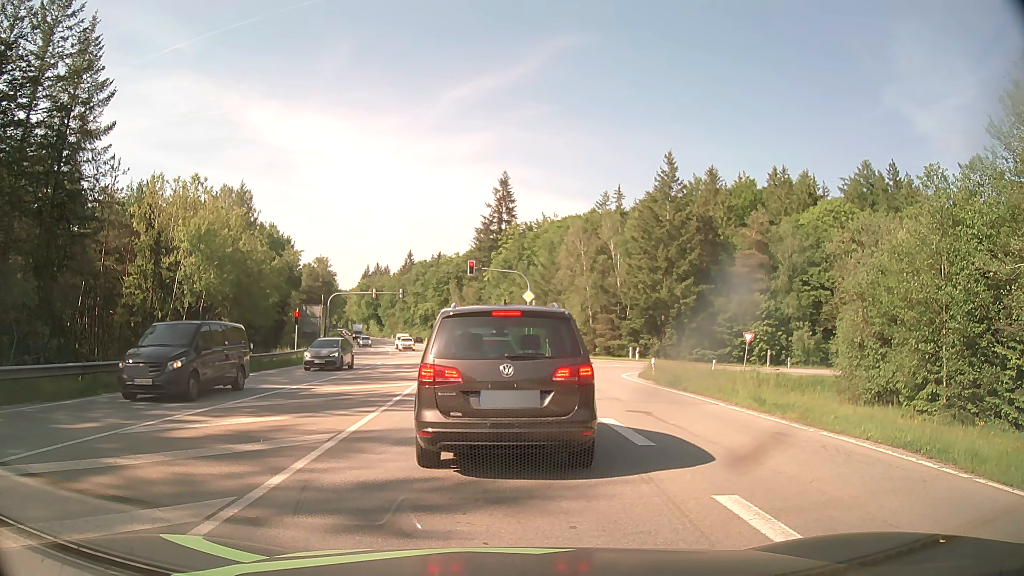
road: secondary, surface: asphalt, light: Day
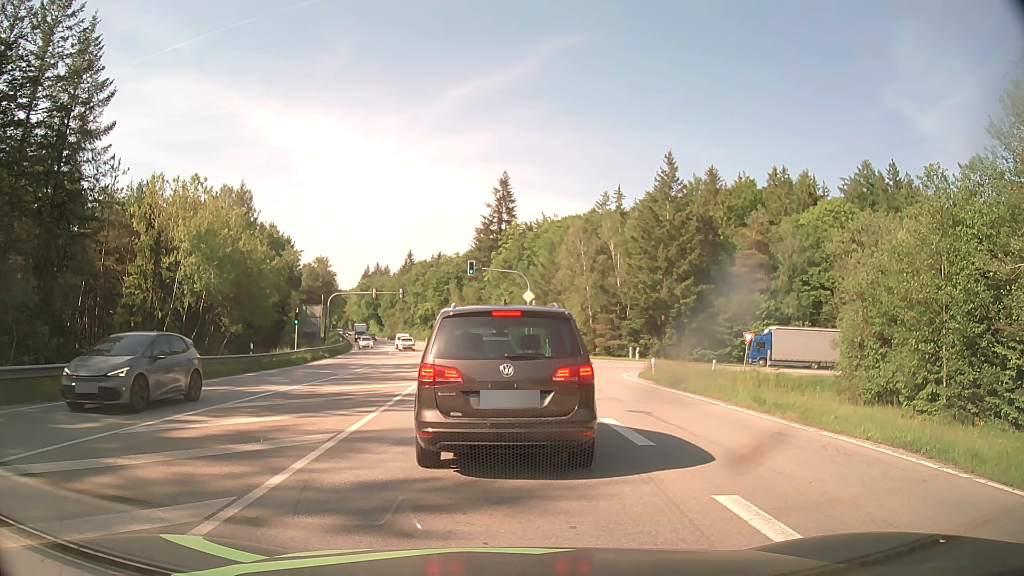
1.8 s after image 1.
(0.0, 0.0) m; 0°
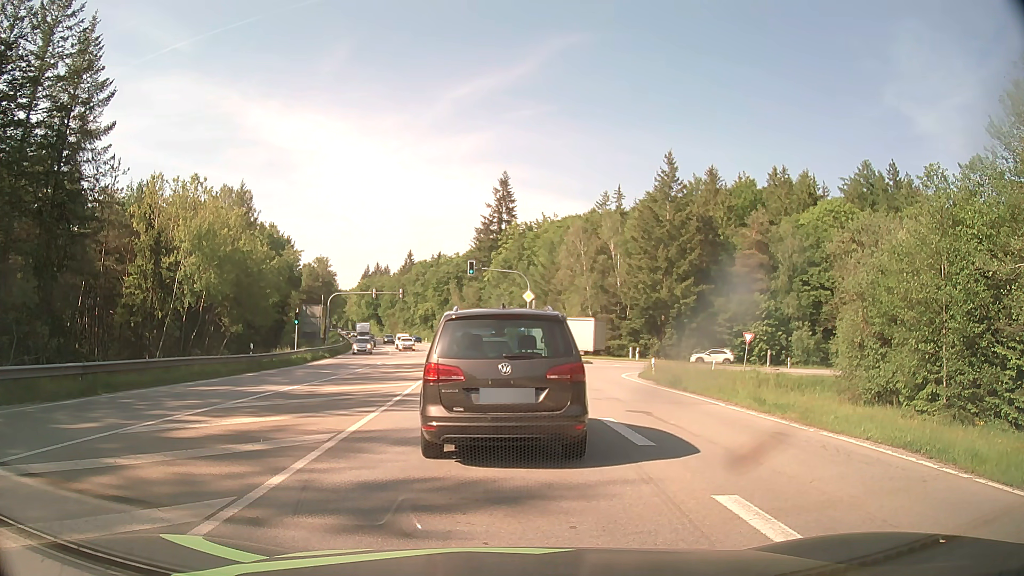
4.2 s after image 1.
(0.0, 0.0) m; 0°
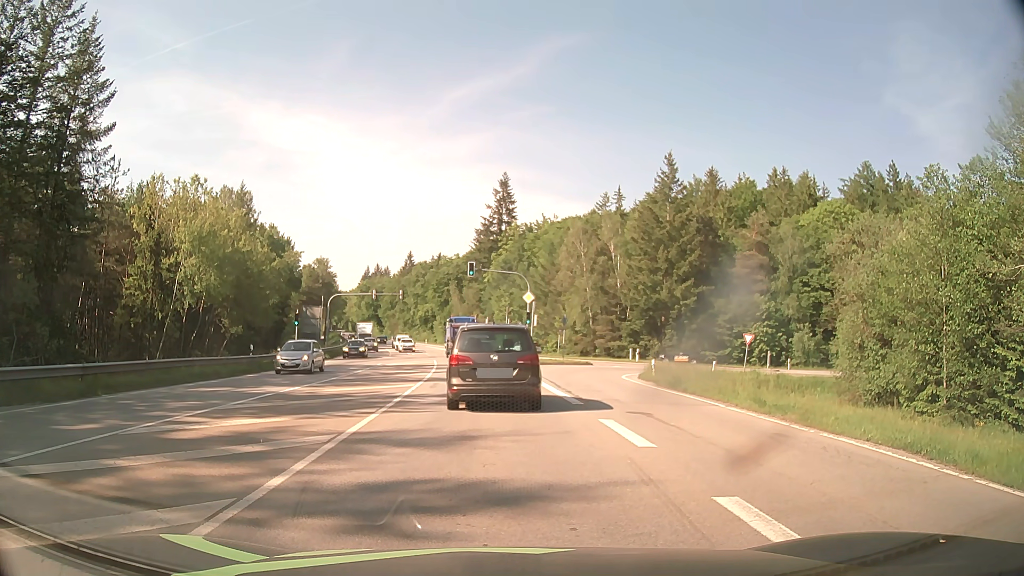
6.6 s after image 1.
(0.0, 0.0) m; 0°
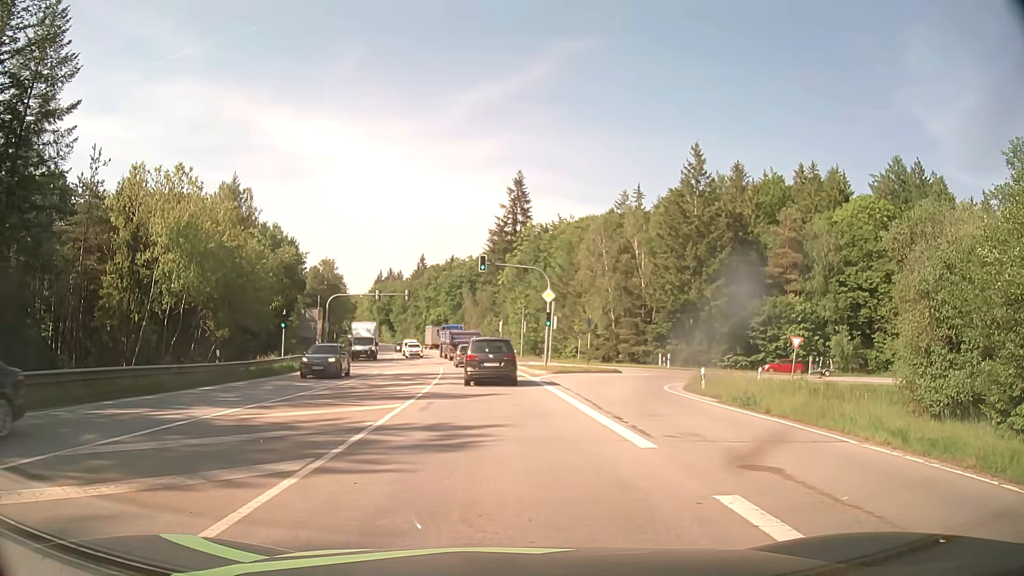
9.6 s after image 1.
(-0.3, +6.3) m; -4°
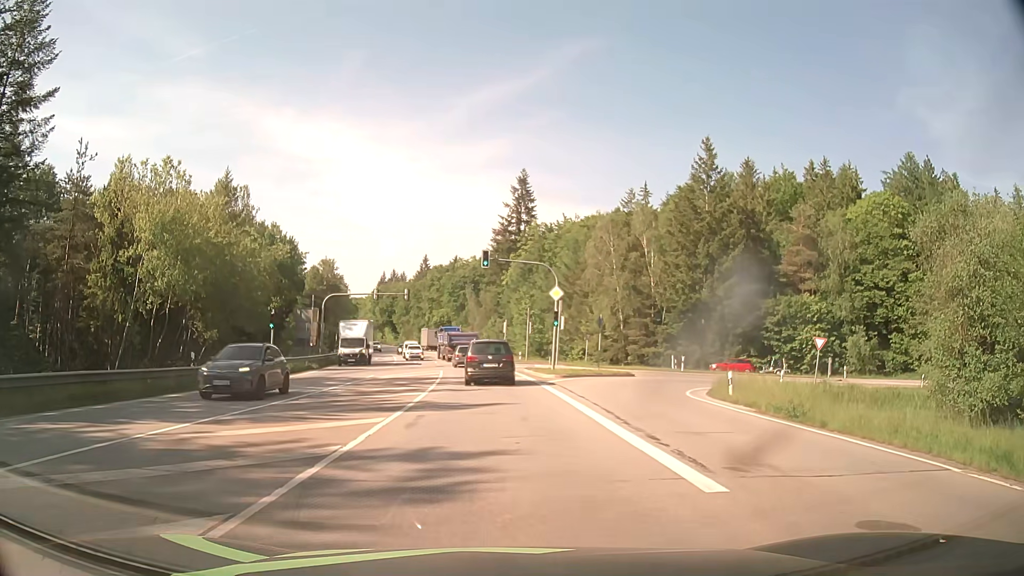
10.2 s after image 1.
(0.0, +2.9) m; 0°
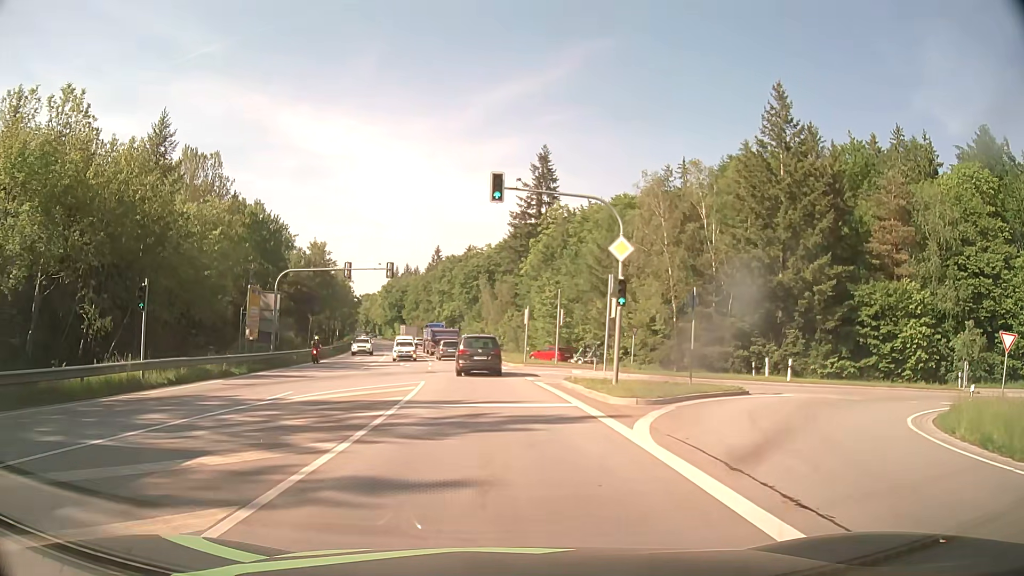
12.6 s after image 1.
(-0.2, +16.5) m; -1°
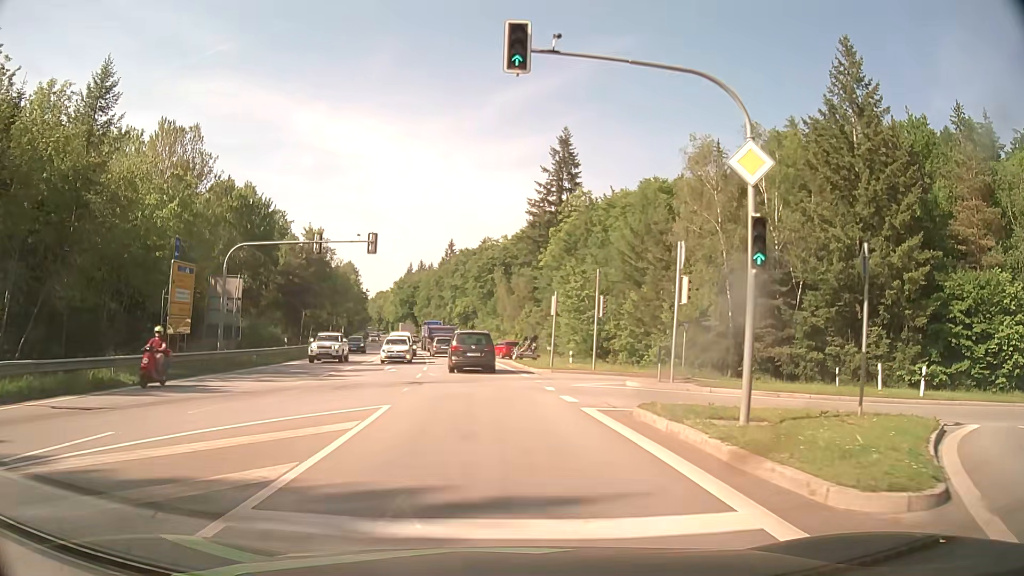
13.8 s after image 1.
(-0.2, +10.5) m; -2°
(0, +10) (-1, +20) (-1, +30) (-2, +40) (-4, +50) (-5, +60) (-7, +70) (-8, +79) (-10, +89) (-12, +99) m
